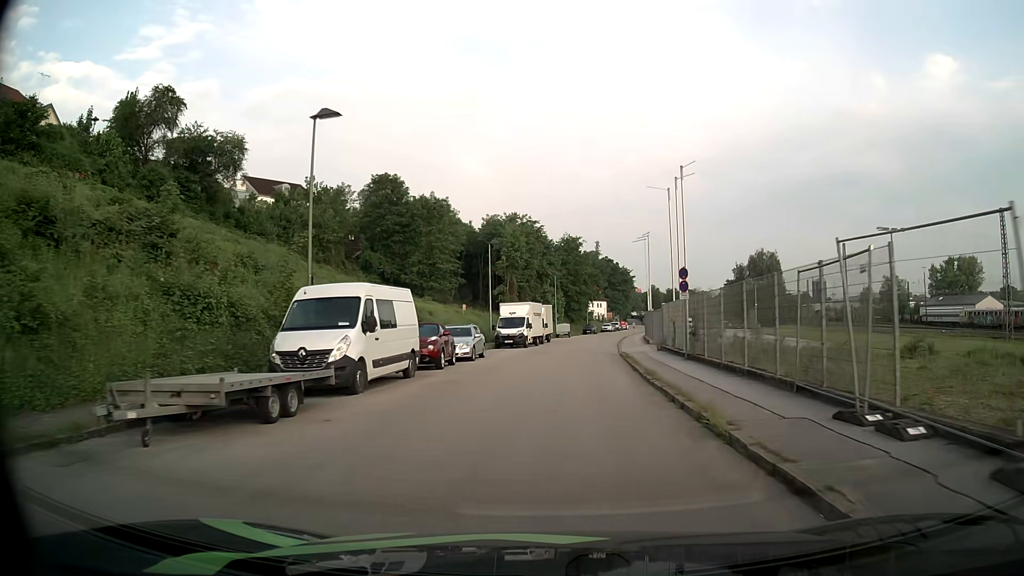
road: residential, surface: asphalt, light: Day
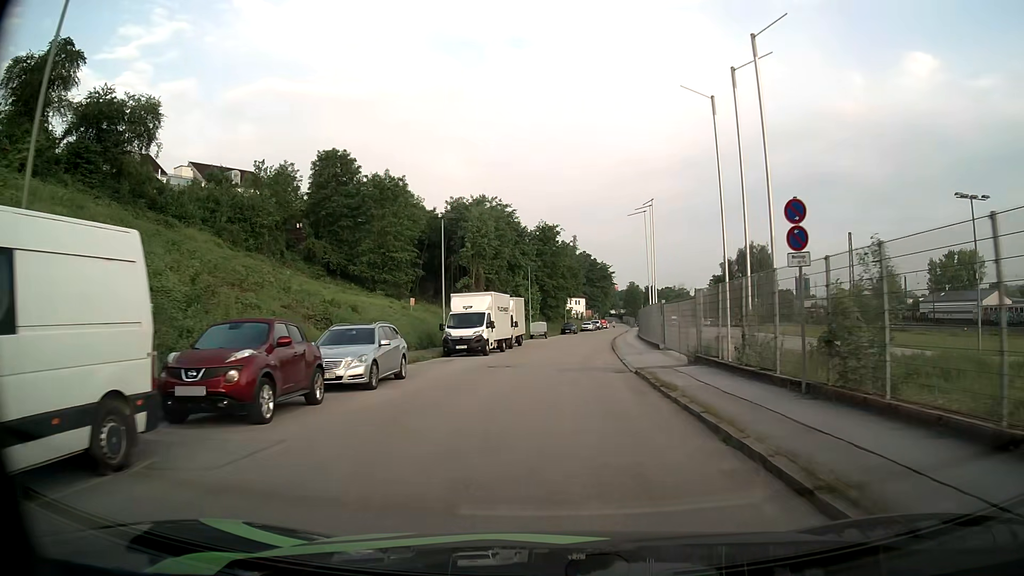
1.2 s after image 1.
(+0.2, +12.5) m; +2°
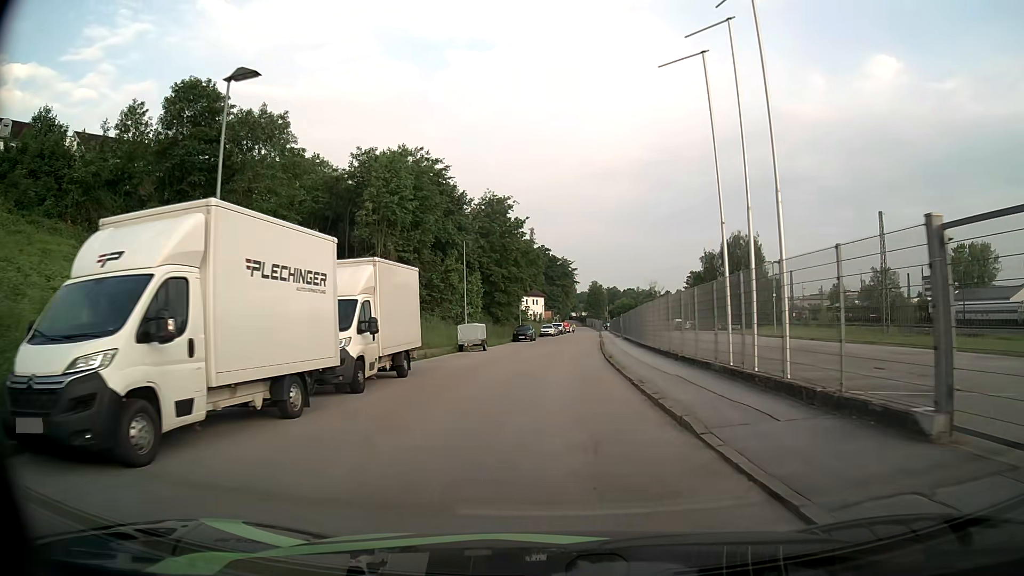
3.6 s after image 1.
(+0.9, +24.9) m; +3°
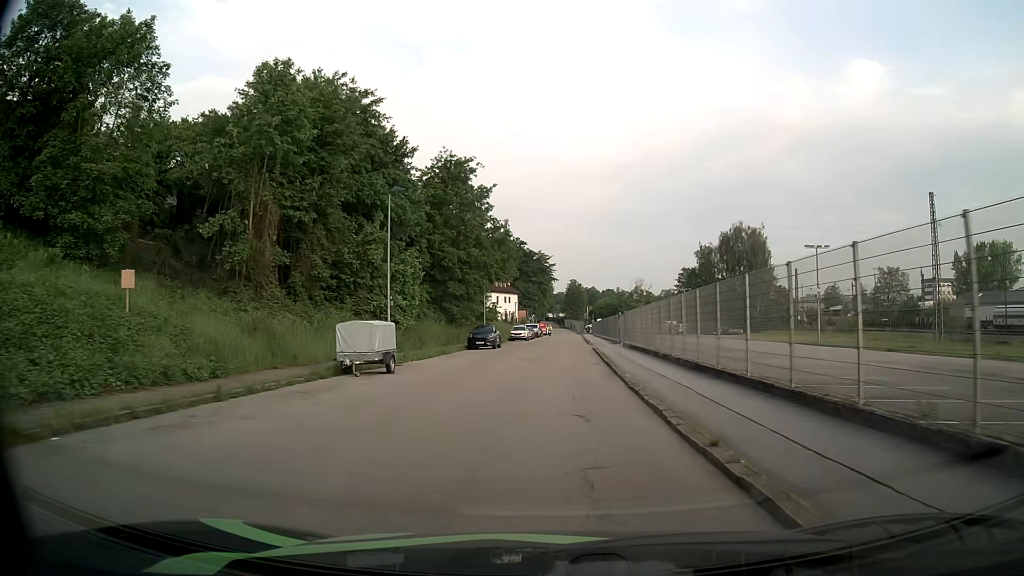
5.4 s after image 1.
(+0.4, +18.4) m; +3°
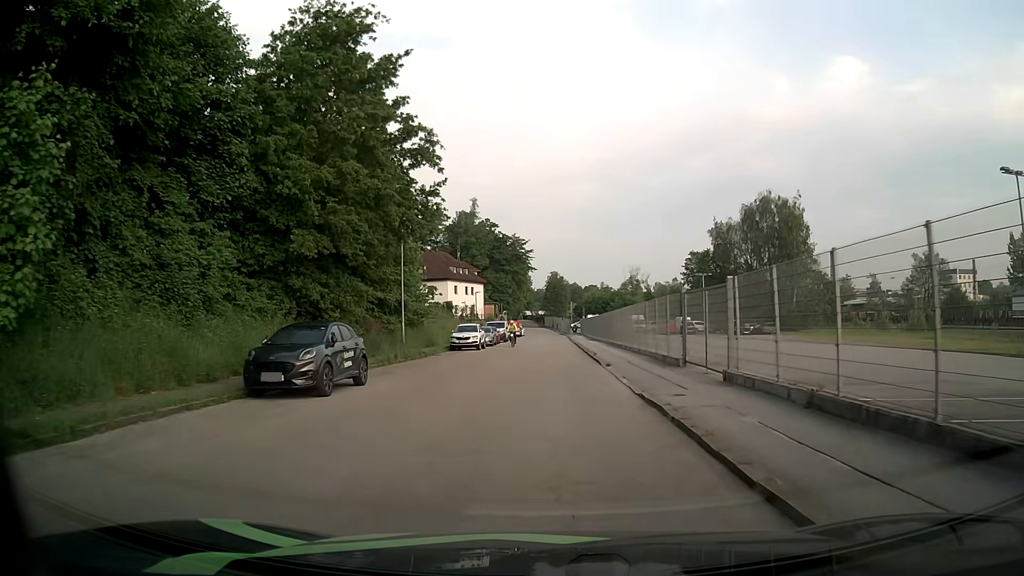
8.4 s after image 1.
(+0.6, +29.6) m; +1°
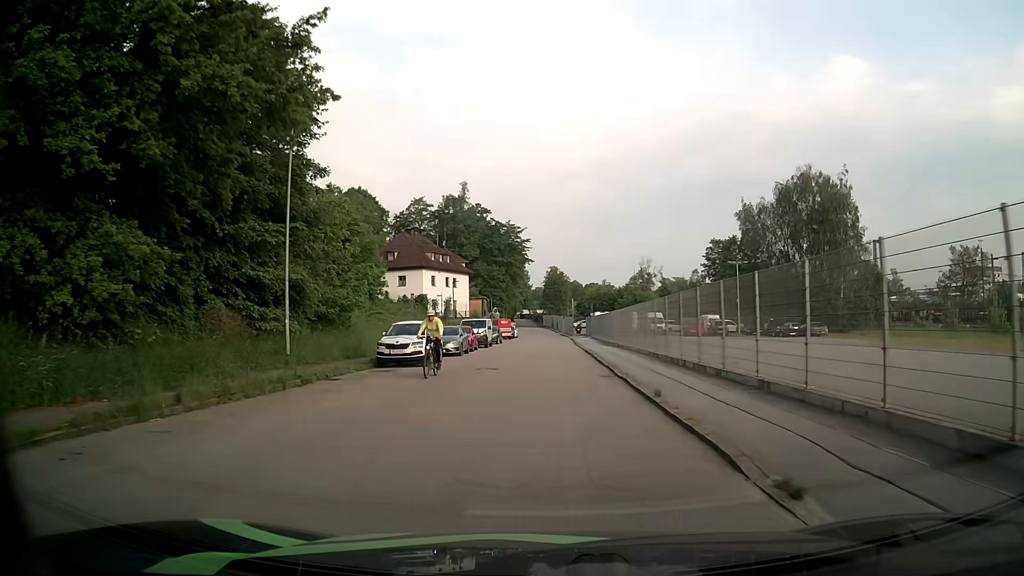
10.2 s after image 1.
(+0.2, +17.2) m; +1°
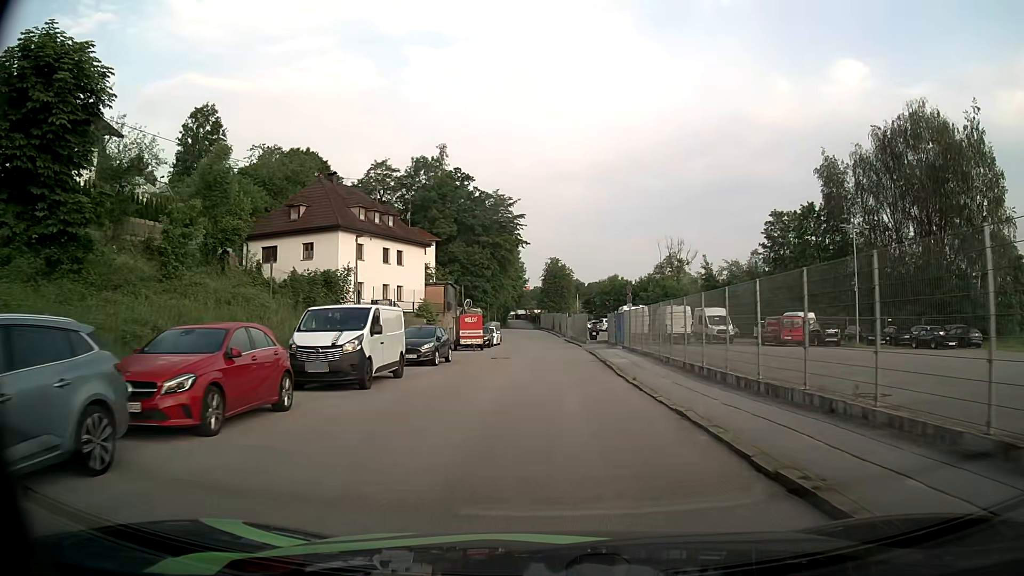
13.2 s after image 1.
(-0.2, +29.8) m; -1°
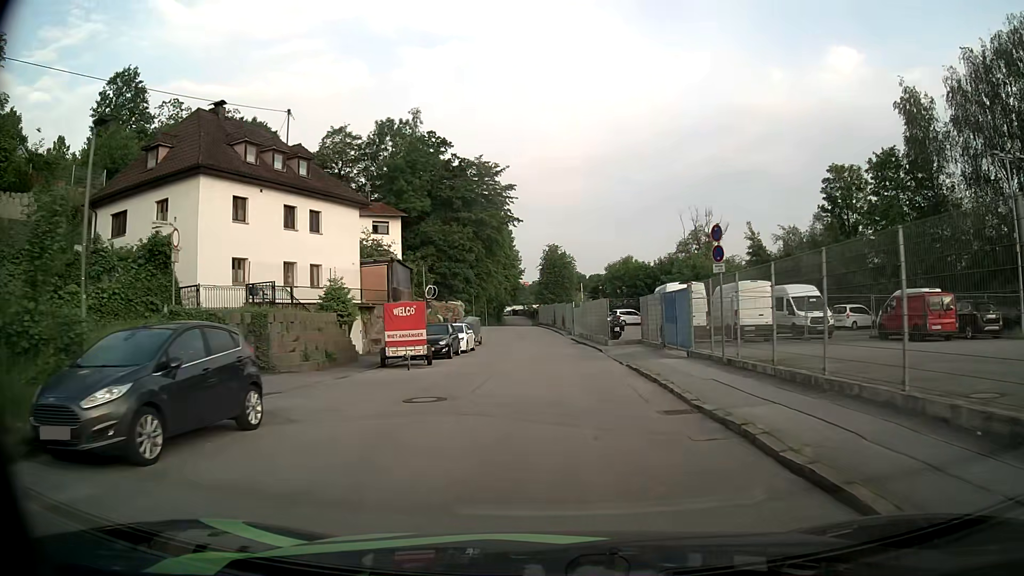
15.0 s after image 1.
(+0.2, +18.3) m; 0°
(0, +10) (0, +20) (0, +30) (0, +40) (-1, +50) (-1, +60) (-2, +70) (-3, +80) (-4, +90) (-4, +100) m
